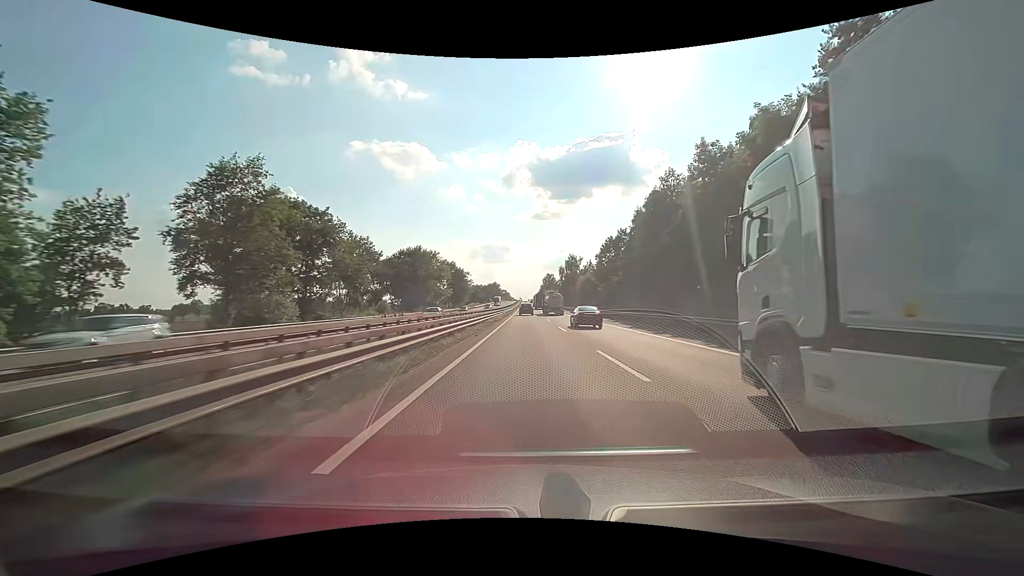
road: motorway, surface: asphalt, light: Day
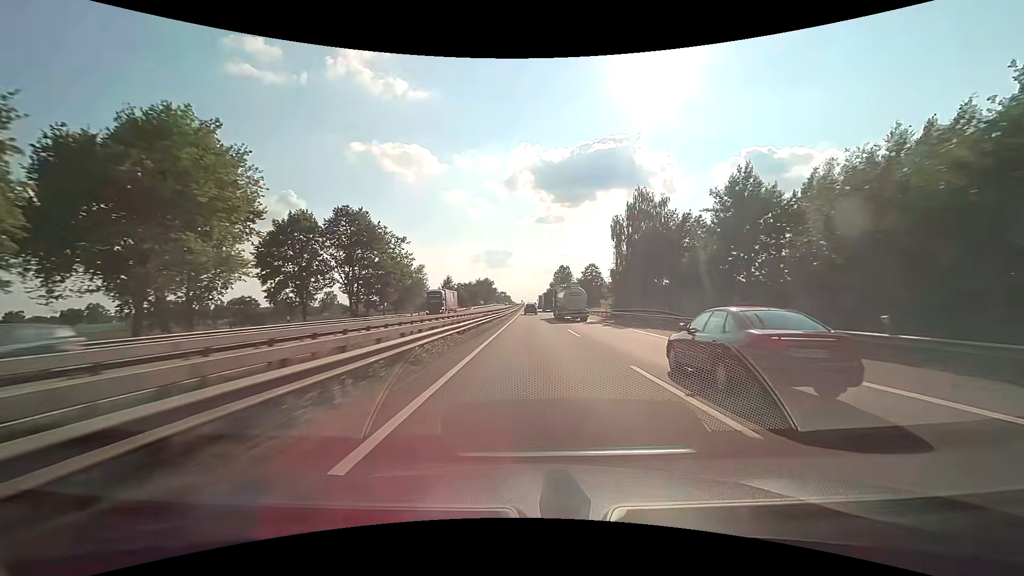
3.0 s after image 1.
(-0.3, +93.3) m; 0°
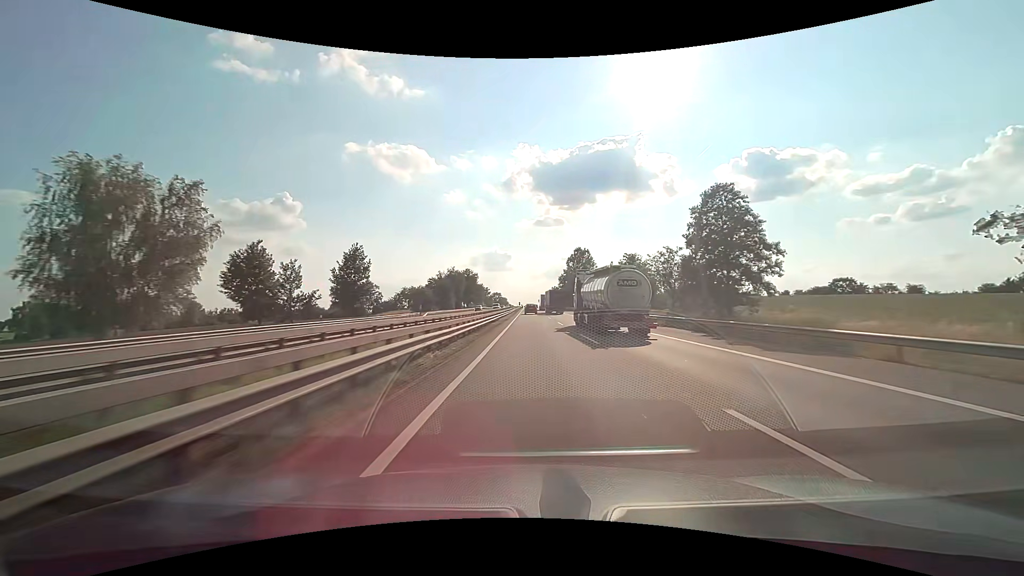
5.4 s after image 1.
(-0.2, +76.5) m; 0°
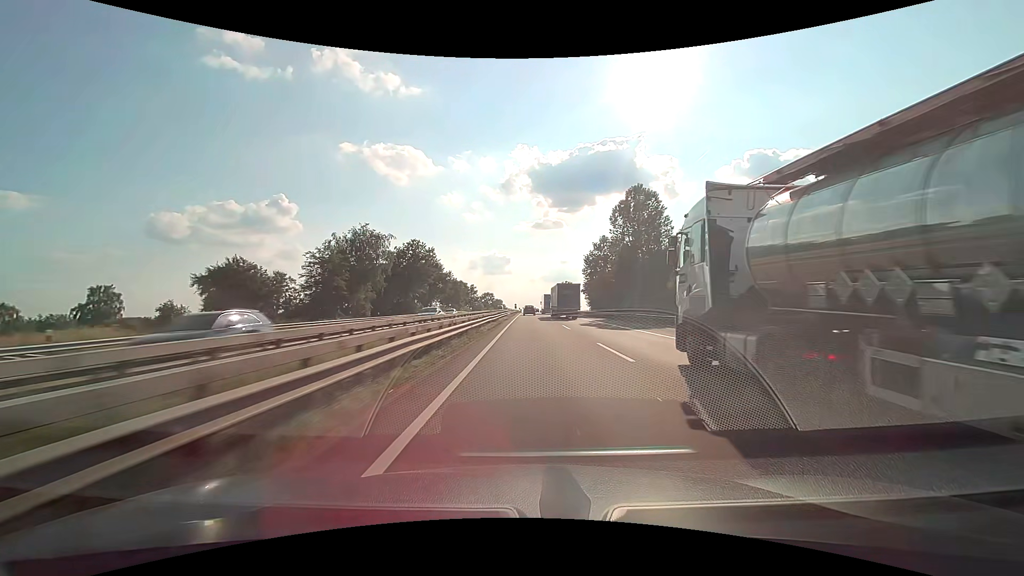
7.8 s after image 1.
(+0.2, +78.2) m; 0°
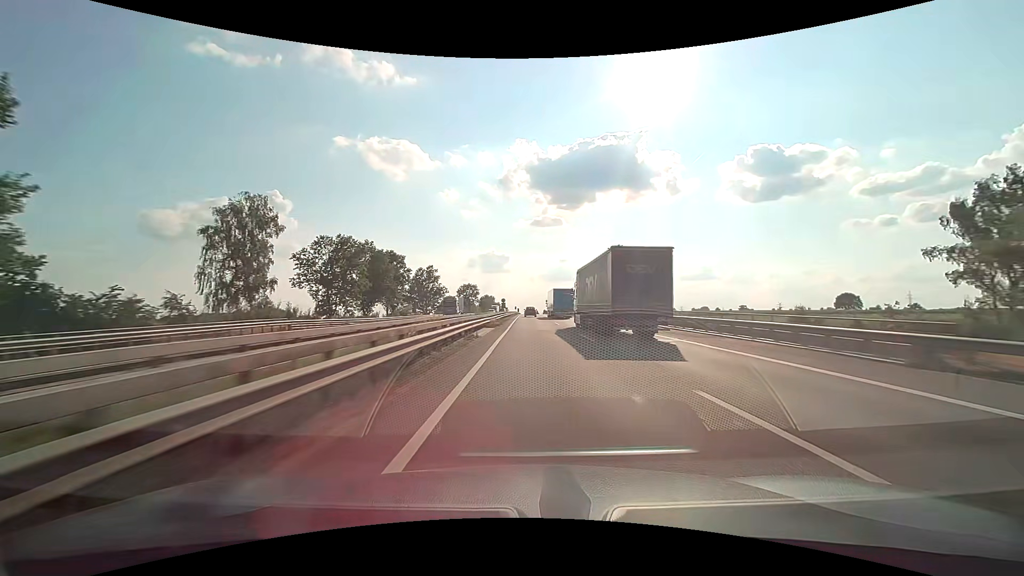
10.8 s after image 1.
(0.0, +100.0) m; 0°
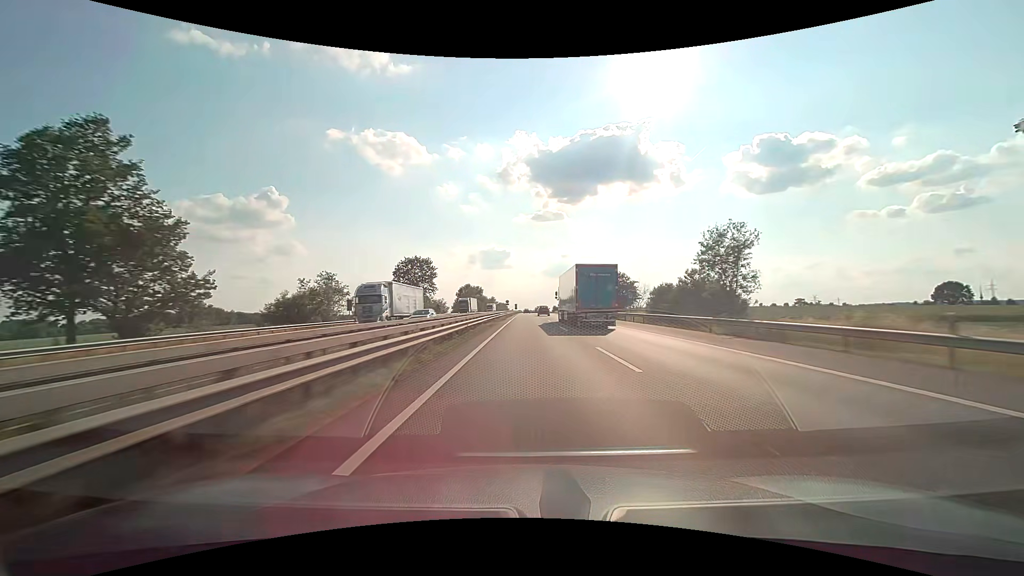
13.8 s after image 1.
(+0.4, +101.9) m; 0°
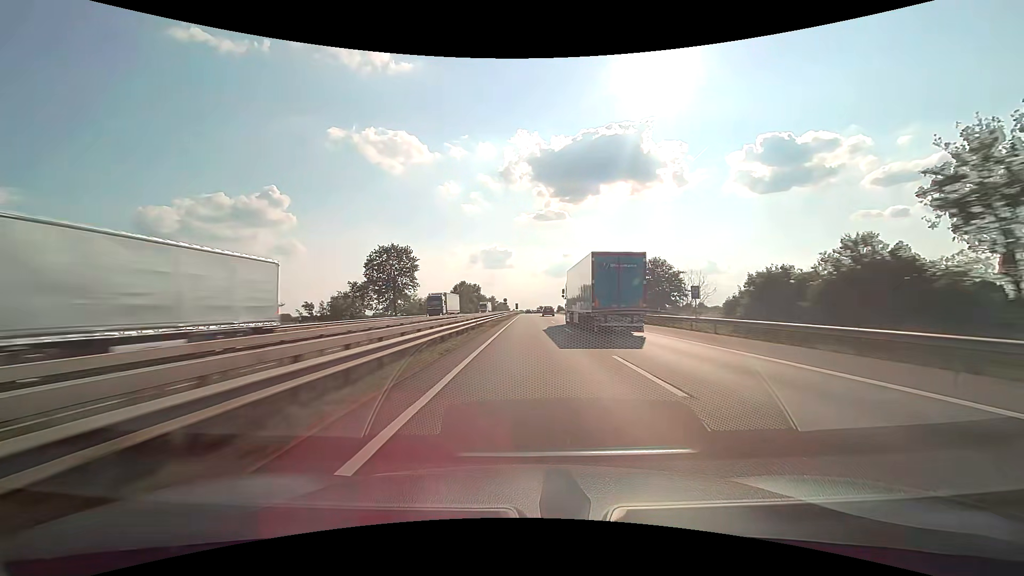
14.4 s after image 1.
(-0.1, +20.5) m; 0°
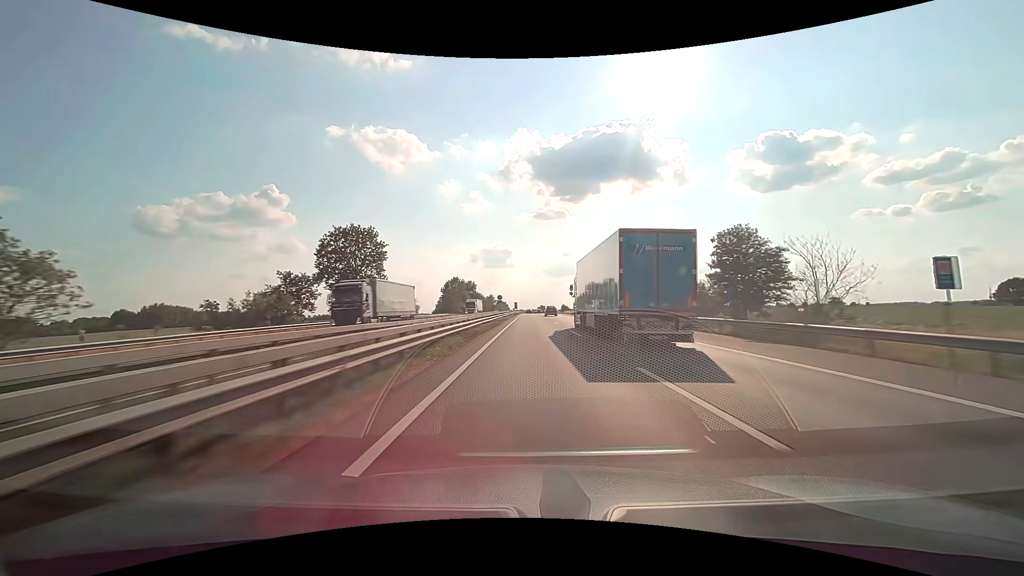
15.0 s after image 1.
(0.0, +20.5) m; 0°
(0, +10) (0, +20) (0, +30) (0, +40) (0, +50) (0, +60) (0, +70) (0, +80) (0, +90) (0, +100) m
